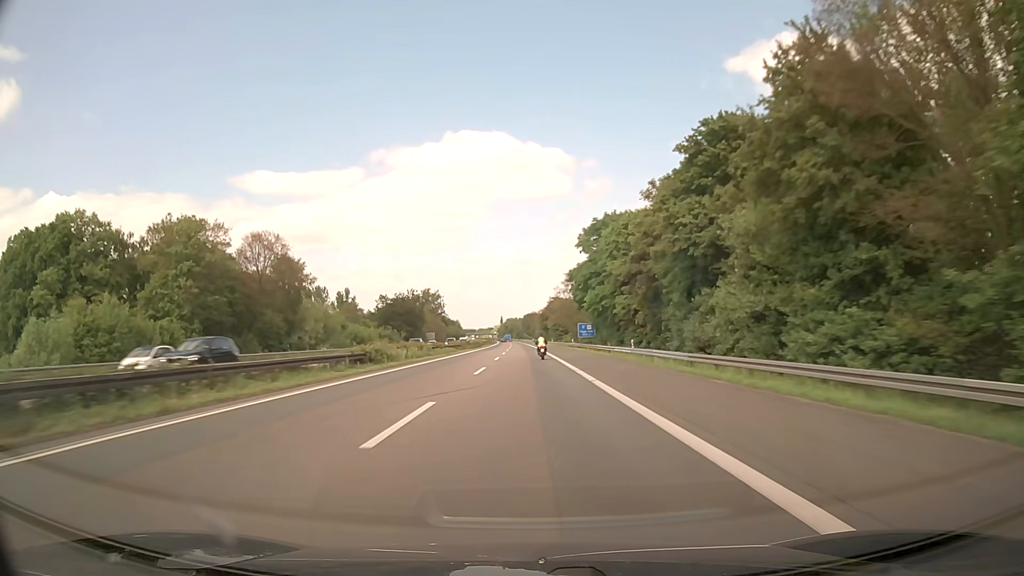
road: motorway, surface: asphalt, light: Day
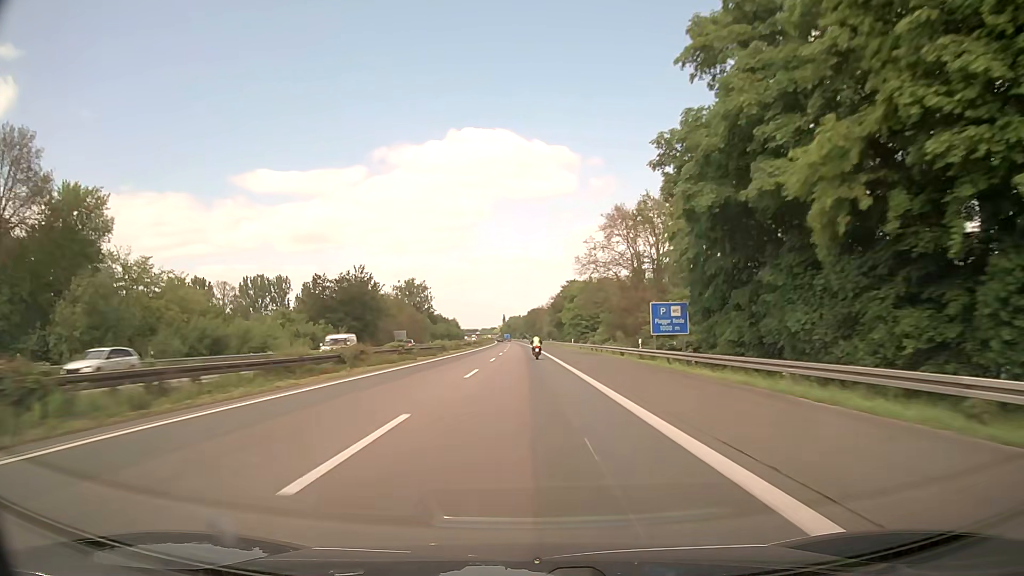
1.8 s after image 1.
(-0.1, +56.2) m; 0°
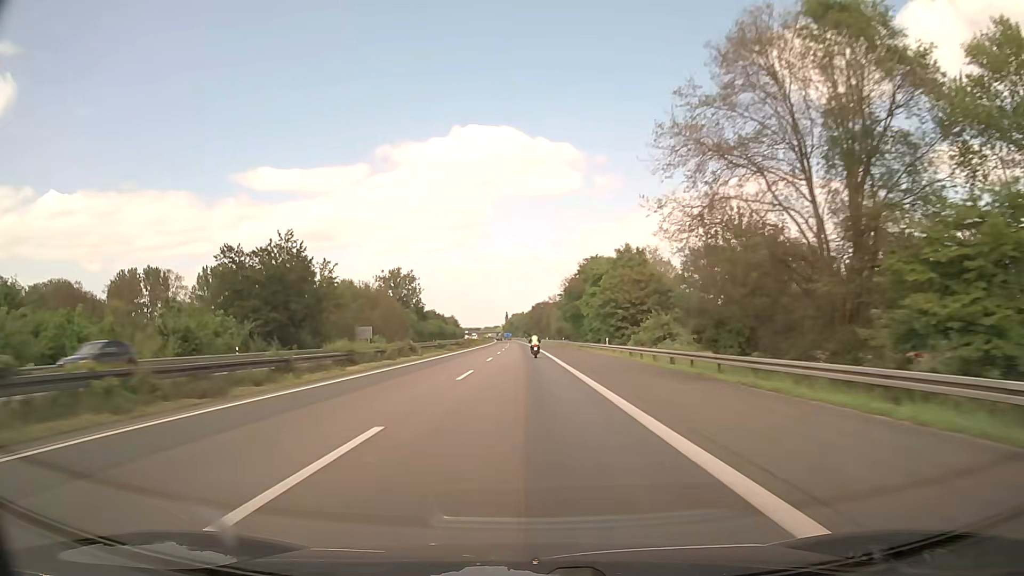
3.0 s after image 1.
(-0.1, +37.4) m; 0°
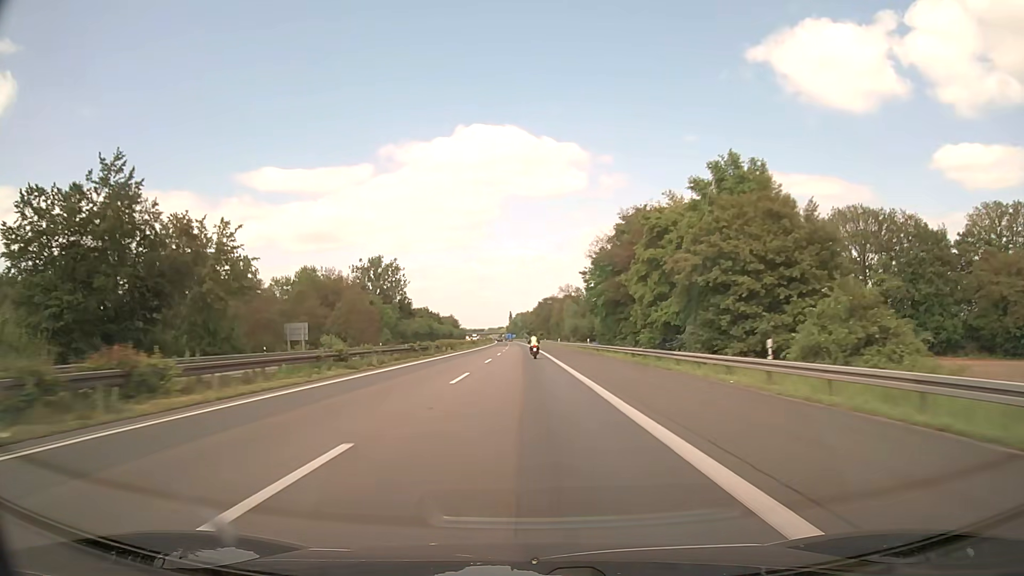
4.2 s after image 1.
(-0.1, +37.4) m; 0°
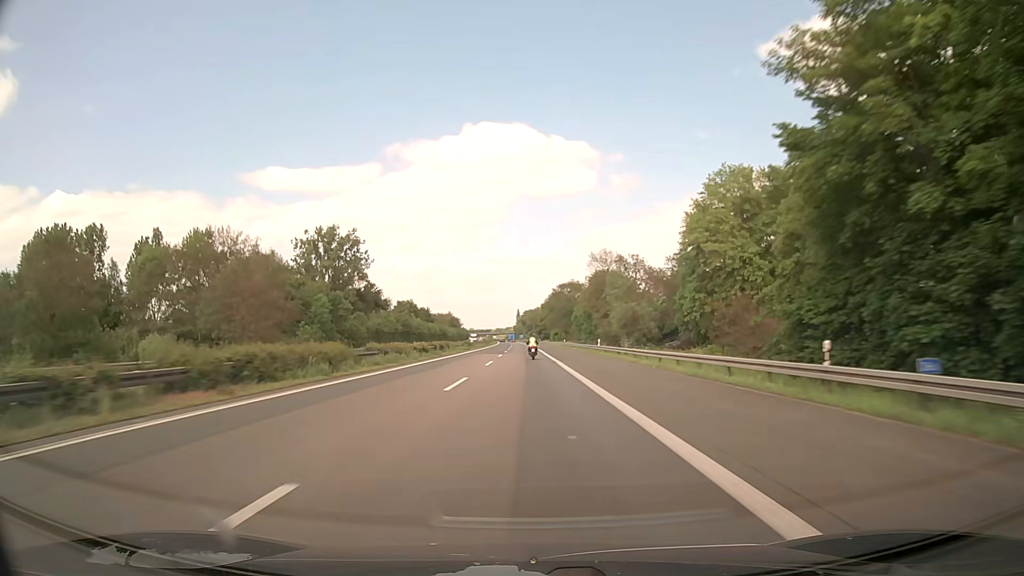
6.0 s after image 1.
(-0.4, +56.1) m; -1°
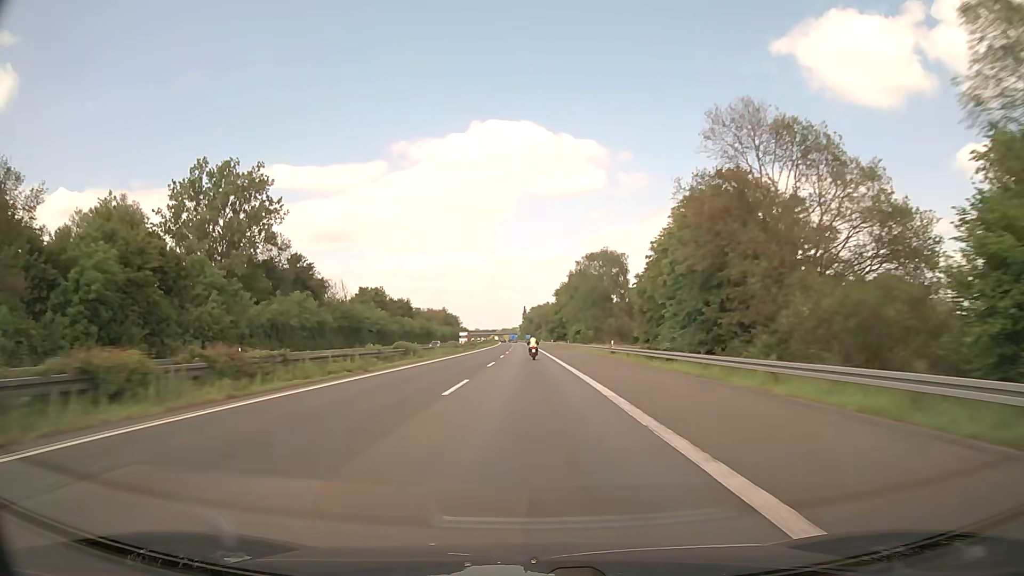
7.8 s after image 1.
(-0.4, +56.0) m; -1°
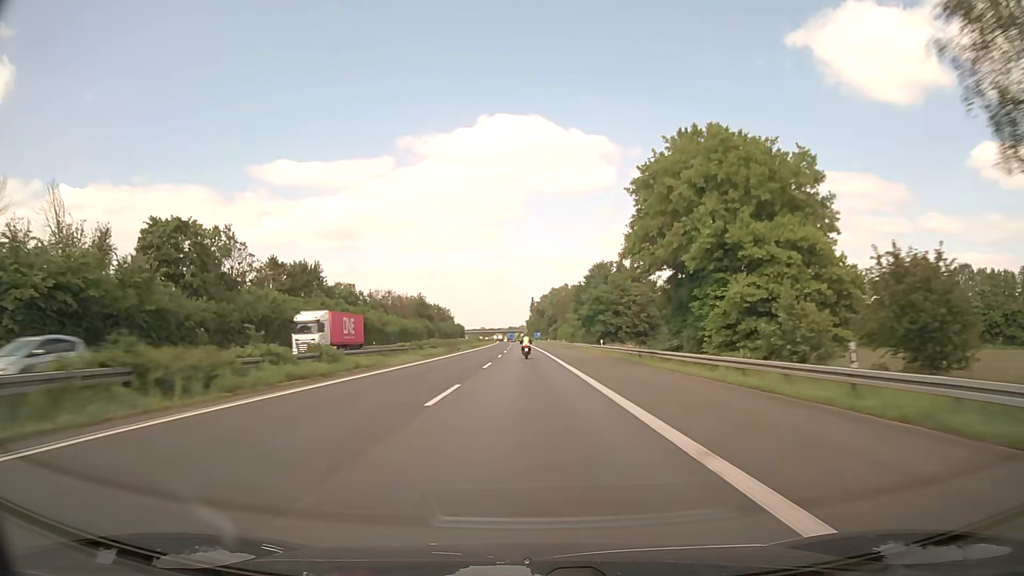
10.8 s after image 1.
(-0.5, +93.3) m; -1°
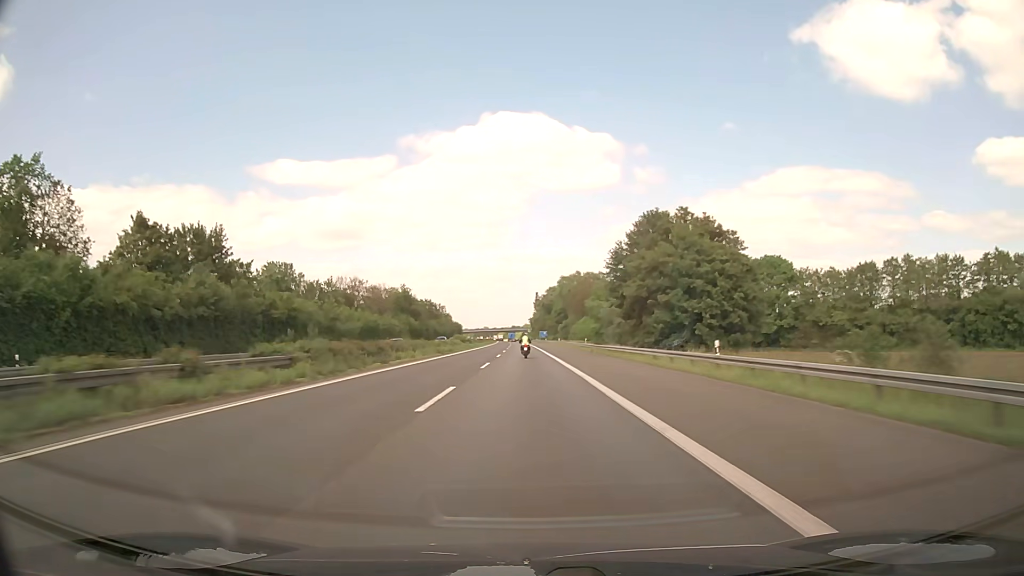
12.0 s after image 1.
(-0.1, +37.2) m; 0°
(0, +10) (0, +20) (0, +30) (0, +40) (0, +50) (0, +60) (0, +70) (0, +80) (0, +90) (-1, +100) m
